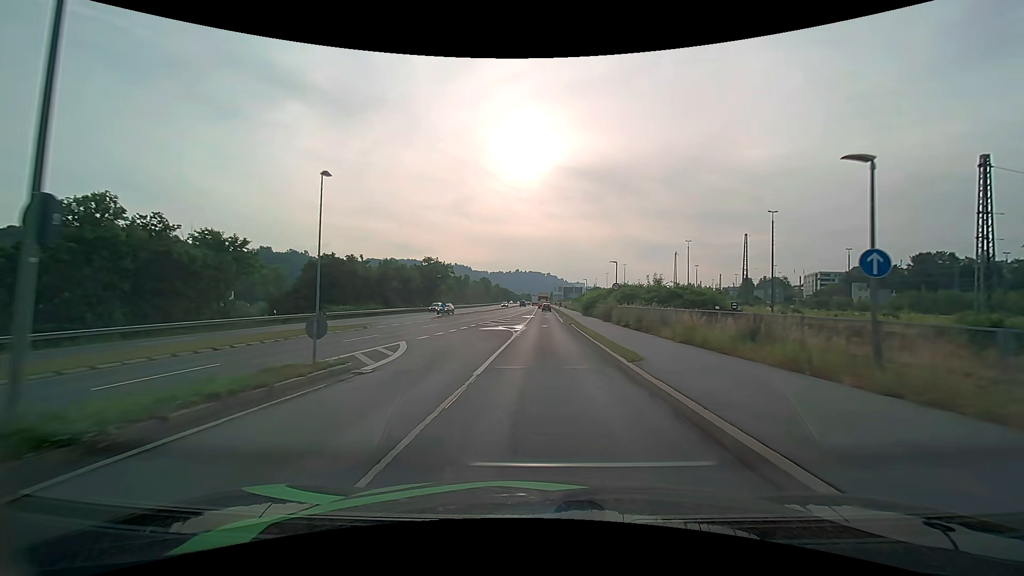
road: unclassified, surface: asphalt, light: Day
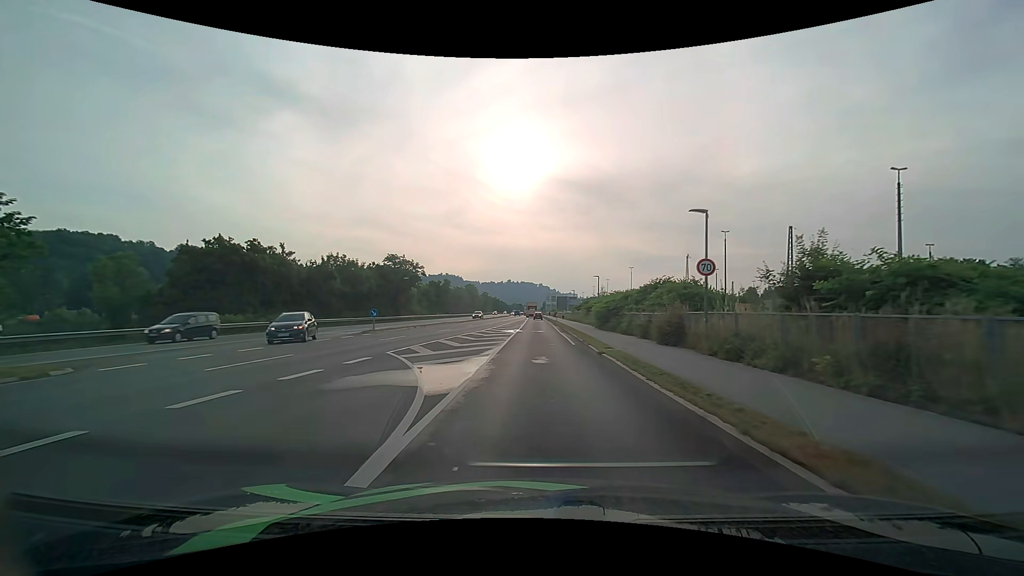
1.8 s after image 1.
(+0.1, +22.3) m; +1°
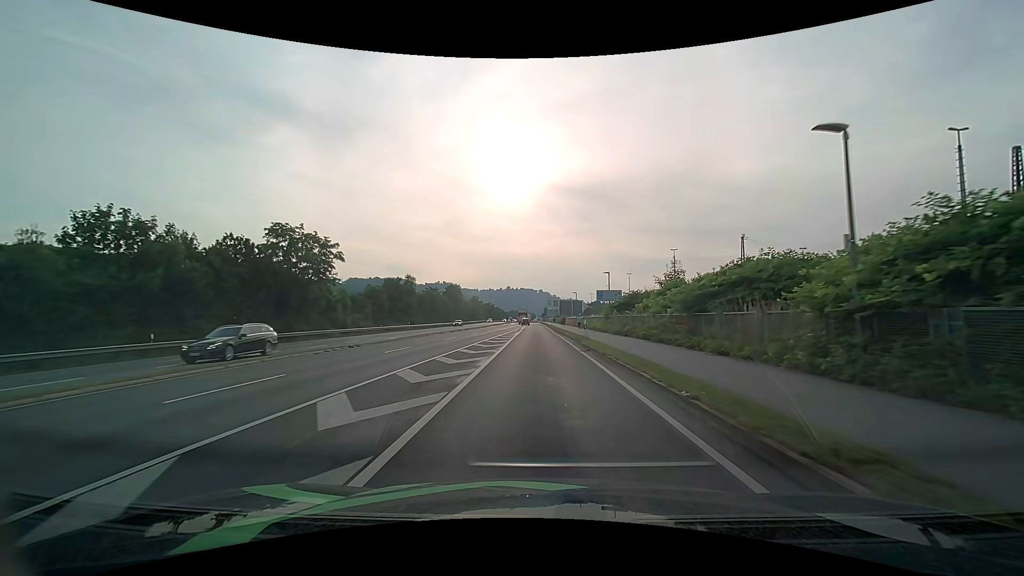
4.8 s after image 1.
(-0.1, +39.7) m; 0°
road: primary
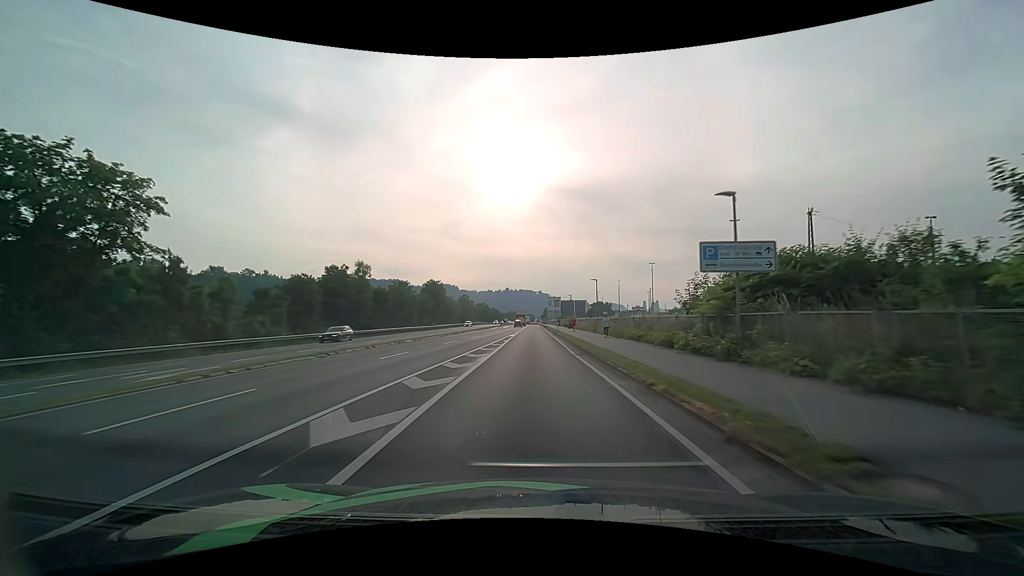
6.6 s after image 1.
(0.0, +26.4) m; 0°
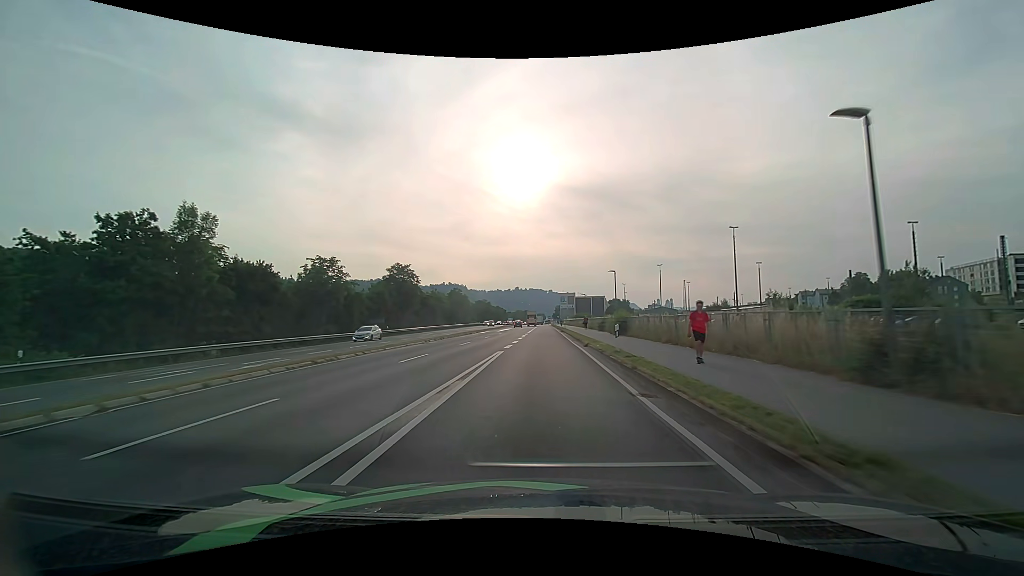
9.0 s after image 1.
(-0.3, +37.4) m; -1°
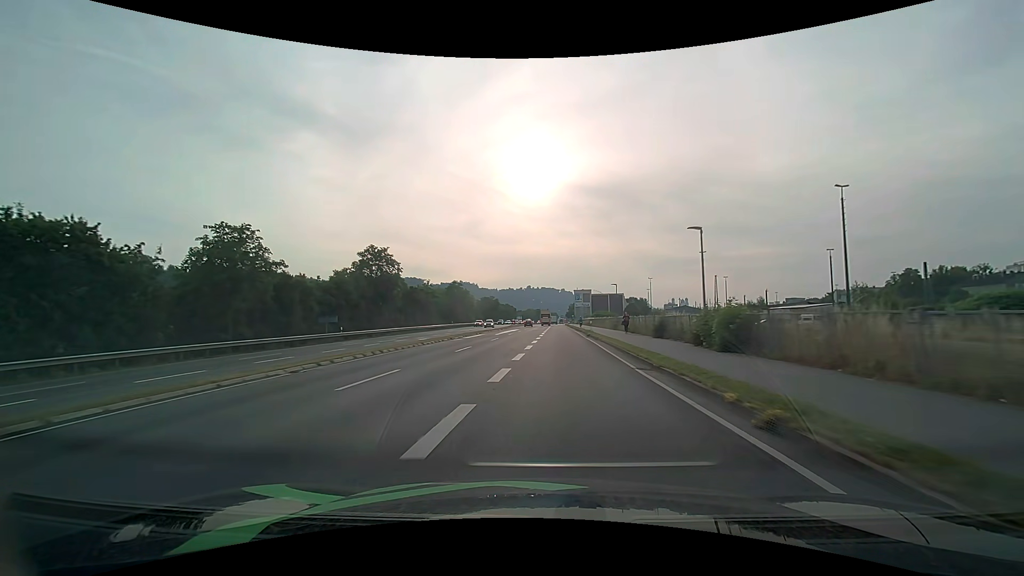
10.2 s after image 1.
(-0.3, +19.3) m; -1°
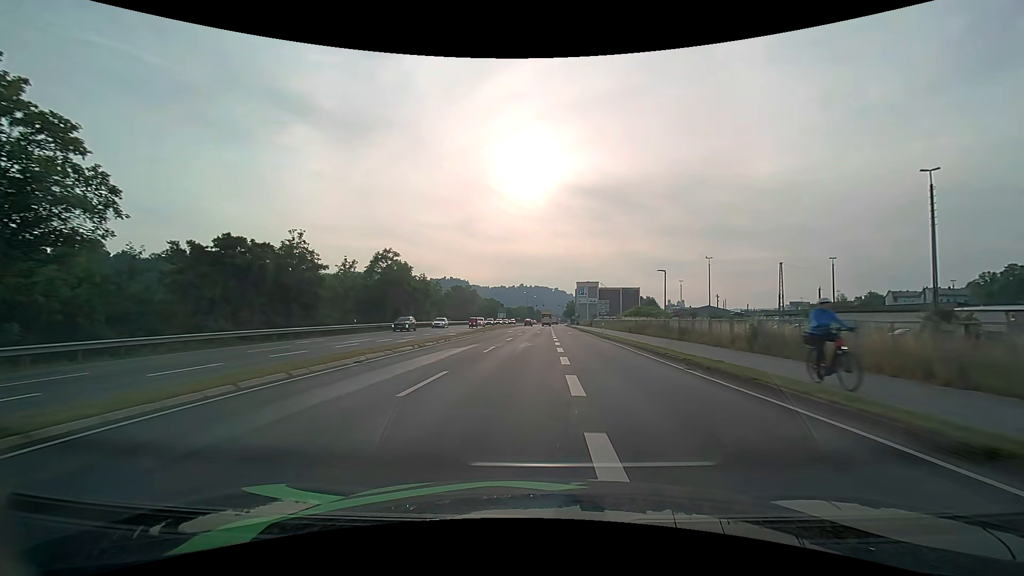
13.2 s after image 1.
(-0.2, +49.6) m; +1°
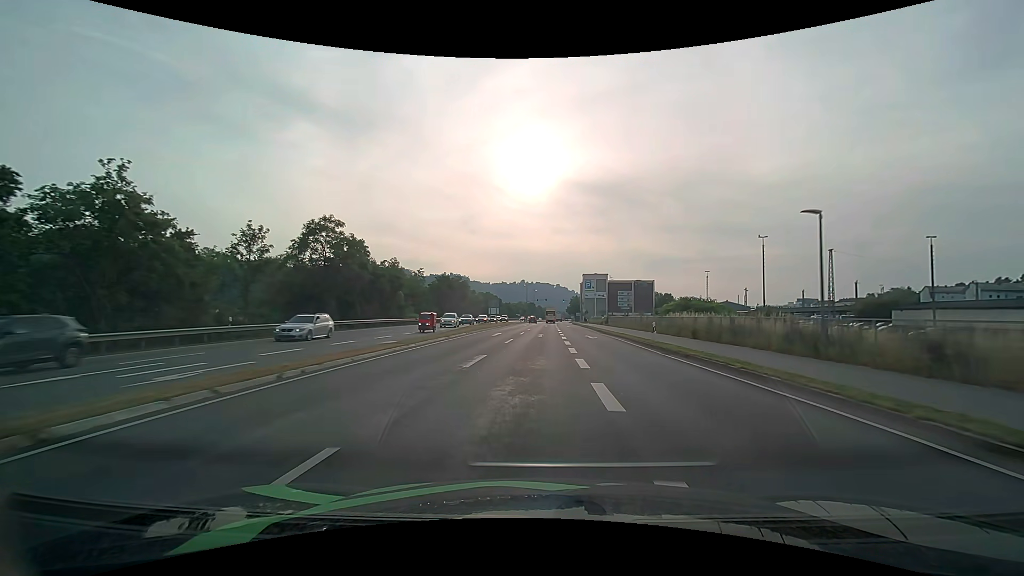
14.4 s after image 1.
(-0.1, +19.6) m; 0°
(0, +10) (0, +20) (0, +30) (0, +40) (+1, +50) (+1, +60) (+1, +70) (+1, +80) (+1, +90) (+2, +100) m
